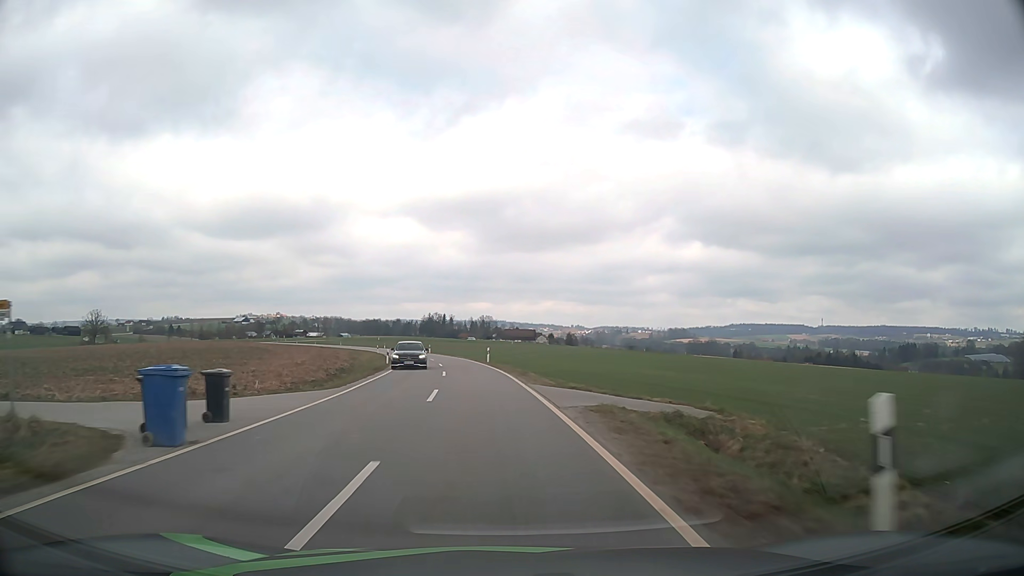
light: Day
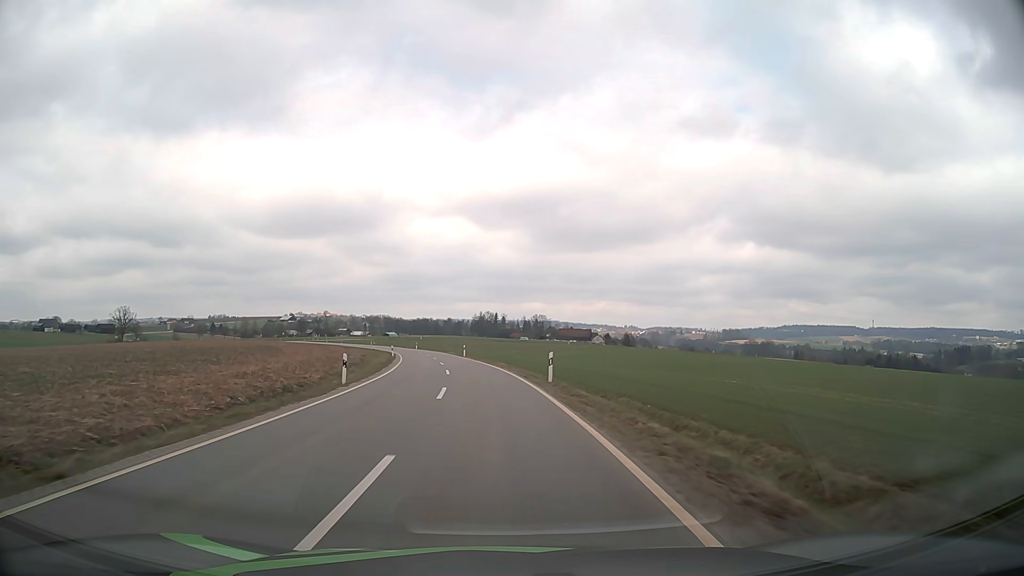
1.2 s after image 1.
(-0.9, +24.2) m; -4°
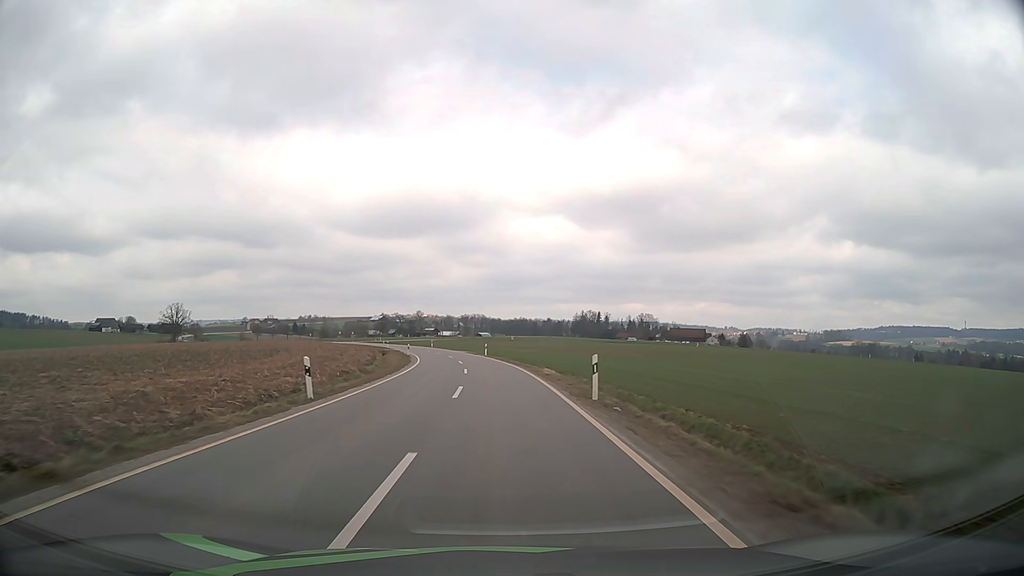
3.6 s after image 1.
(-3.8, +48.6) m; -9°
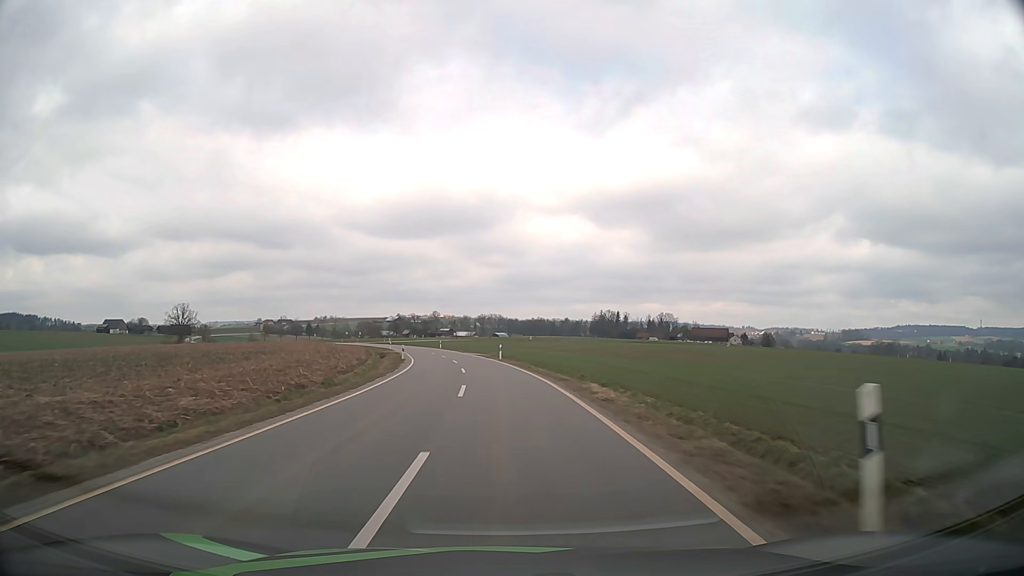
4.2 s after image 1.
(-0.2, +12.3) m; -2°
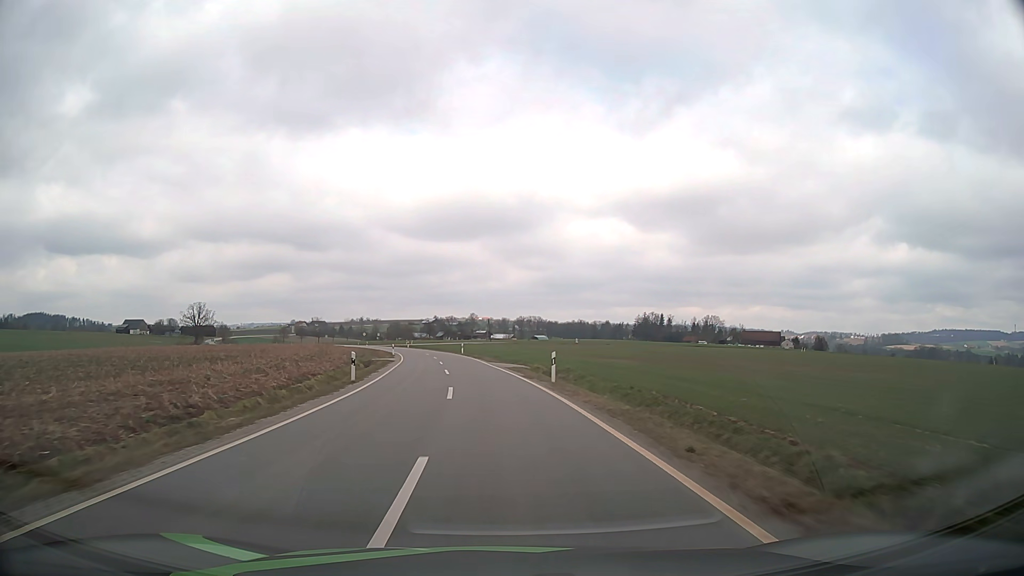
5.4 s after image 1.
(-0.6, +24.7) m; -3°
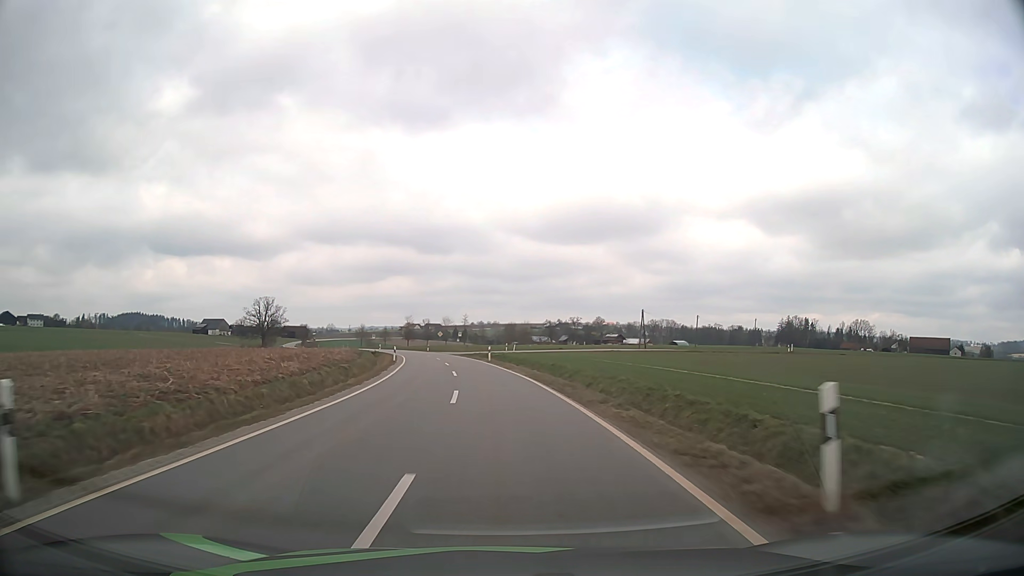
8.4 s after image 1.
(-5.8, +62.0) m; -10°
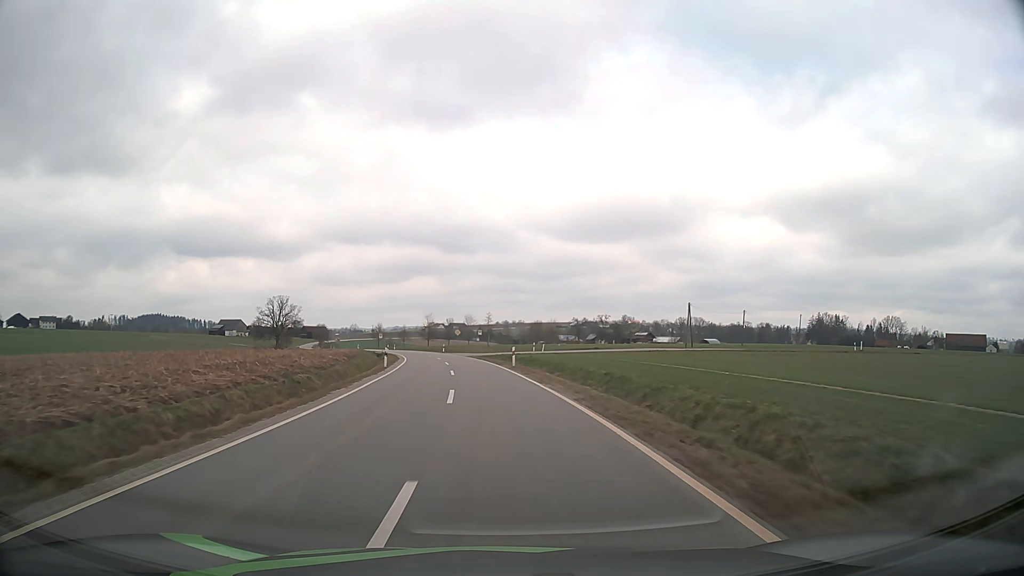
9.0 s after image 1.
(-0.2, +12.6) m; -2°
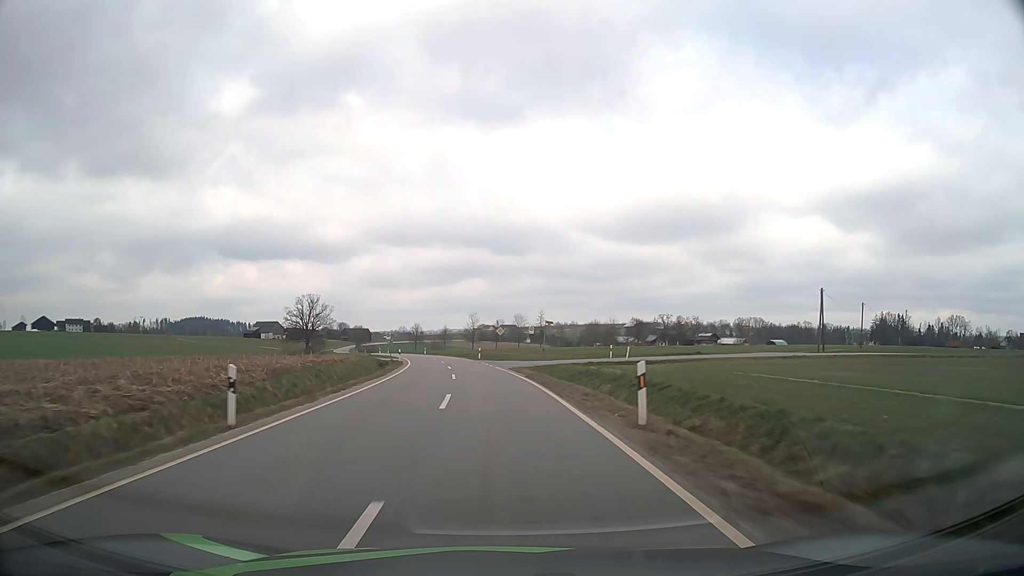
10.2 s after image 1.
(-0.9, +25.3) m; -4°
(0, +10) (-1, +20) (-1, +30) (-2, +40) (-4, +50) (-5, +60) (-7, +70) (-9, +79) (-11, +89) (-14, +99) m
